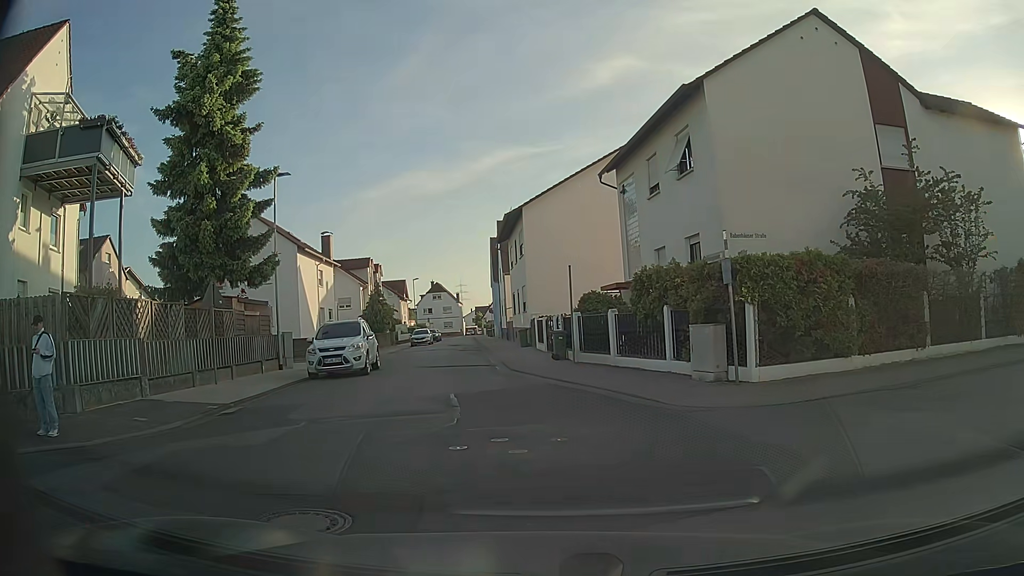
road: residential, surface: asphalt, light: Day
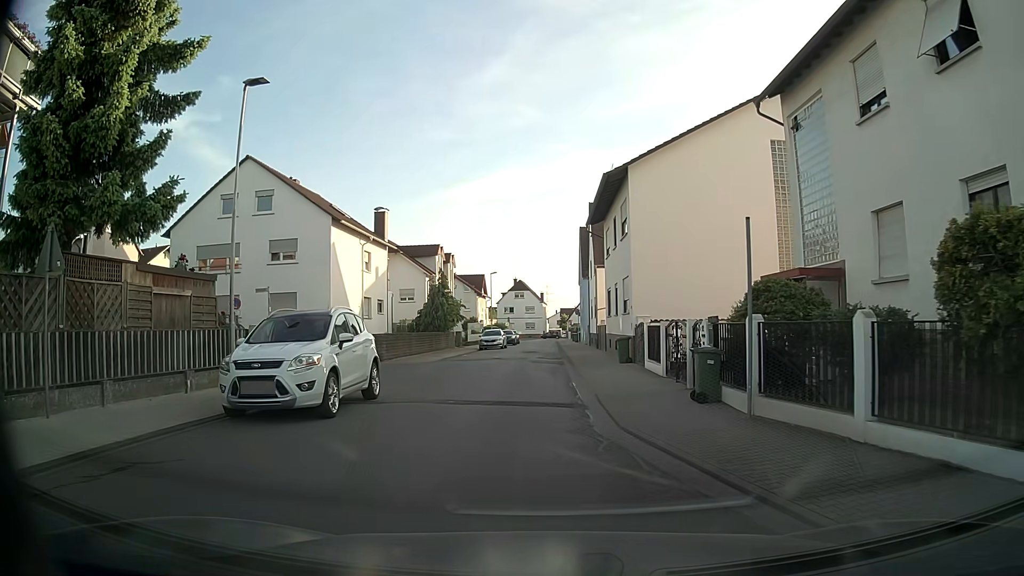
(-0.7, +10.3) m; -8°
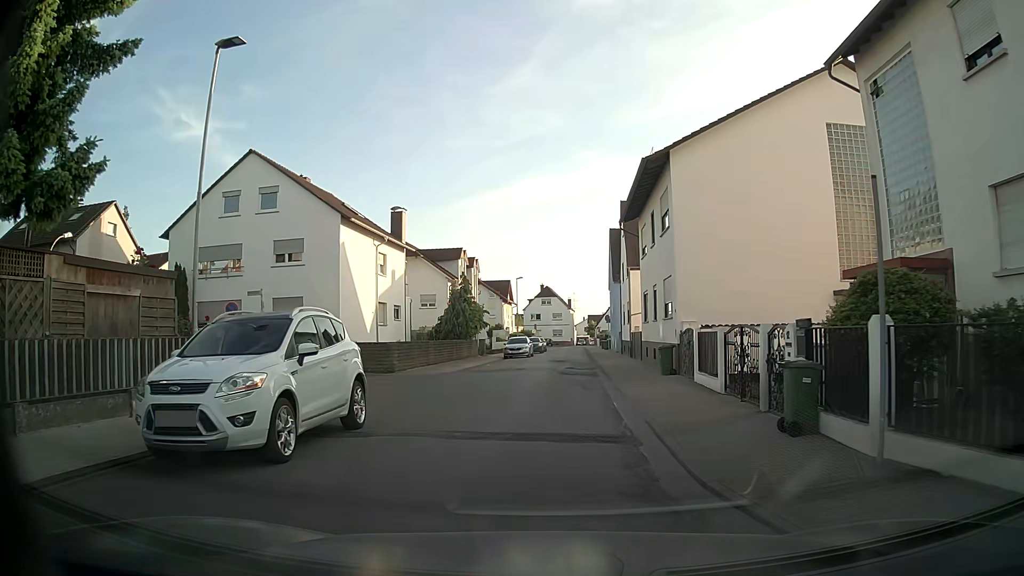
(0.0, +3.2) m; -2°
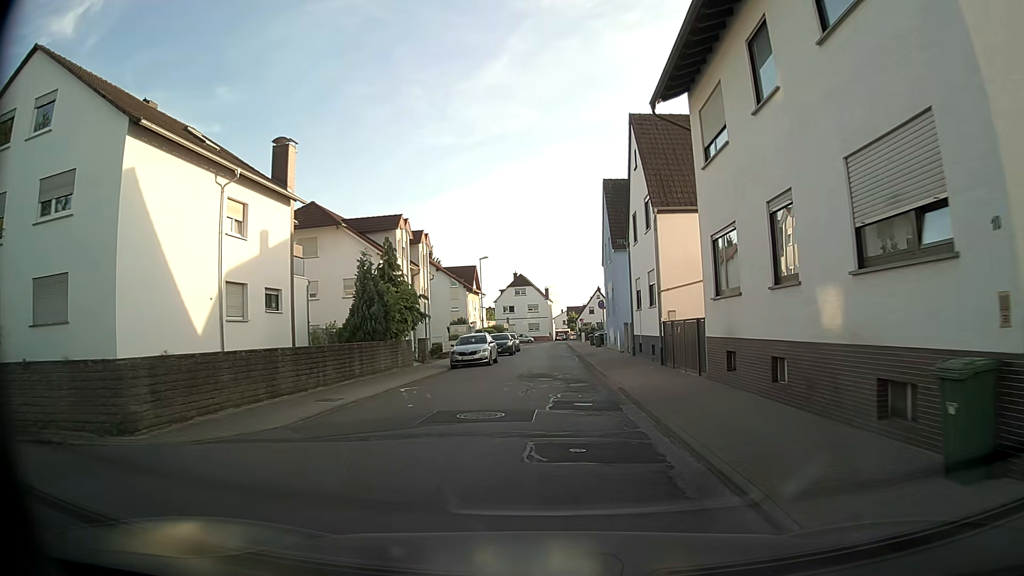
(+0.4, +16.9) m; +3°
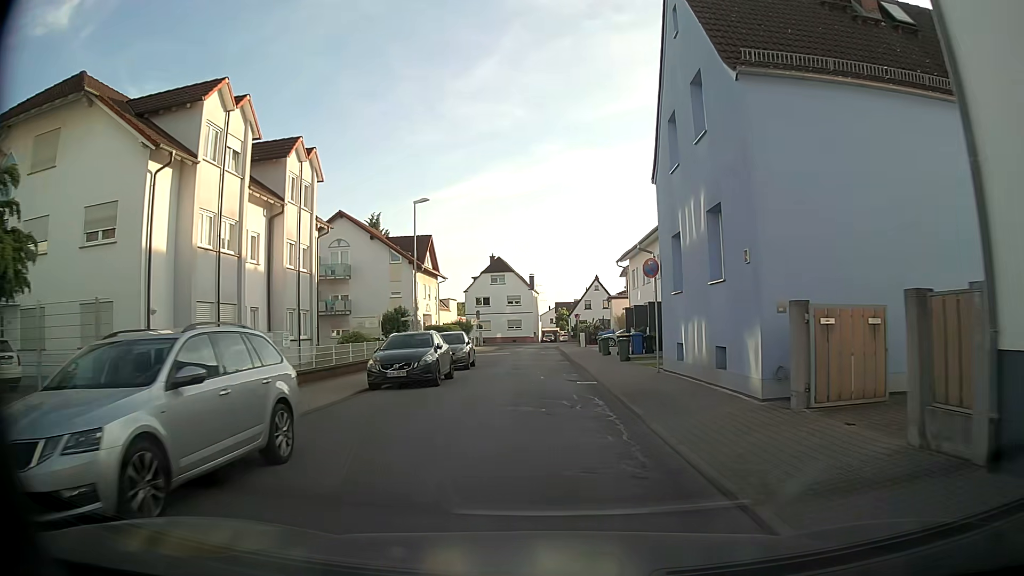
(-0.1, +25.6) m; +2°
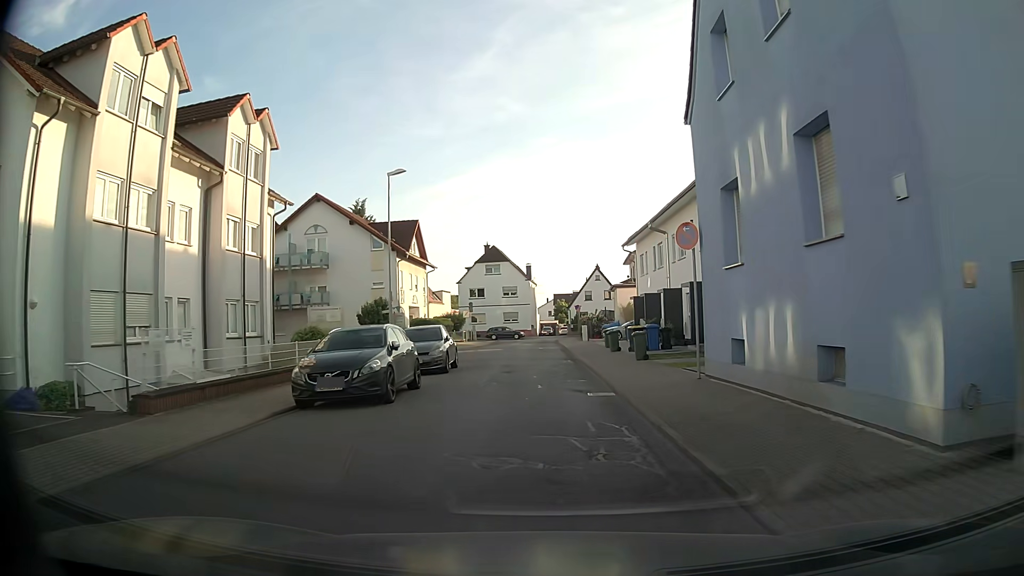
(-0.1, +5.3) m; -1°
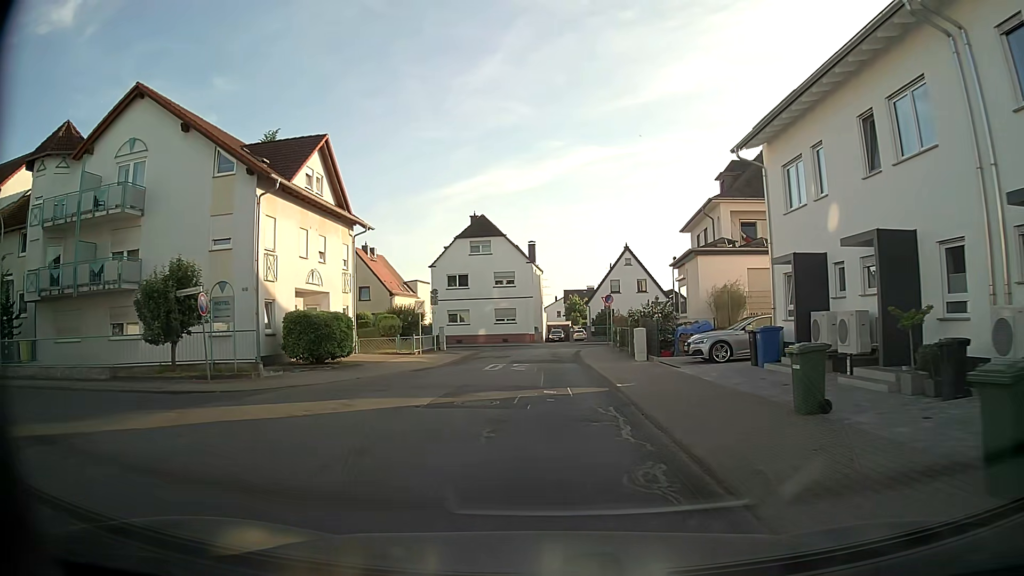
(-0.3, +26.0) m; 0°
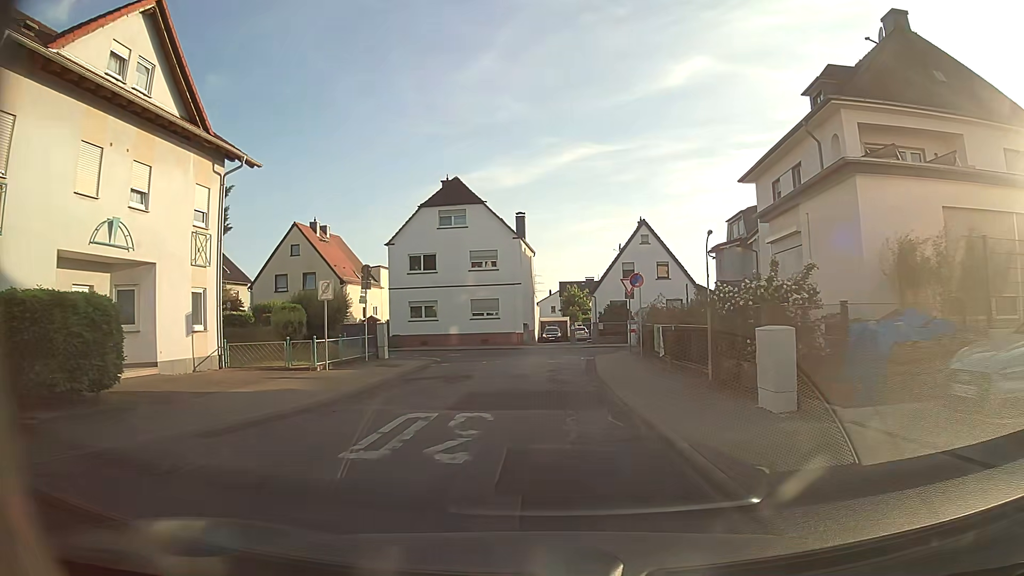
(0.0, +14.8) m; 0°
